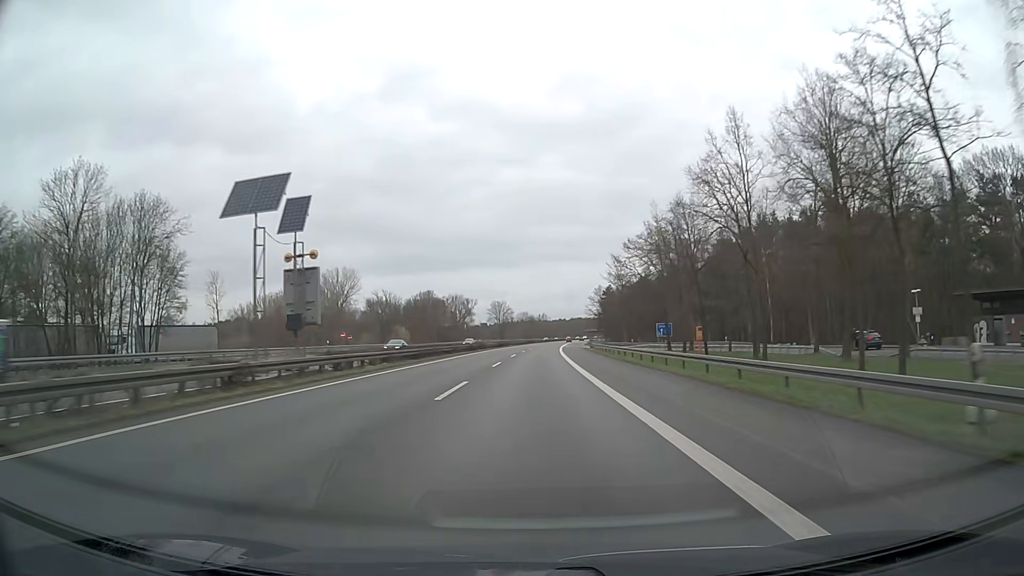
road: motorway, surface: asphalt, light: Day
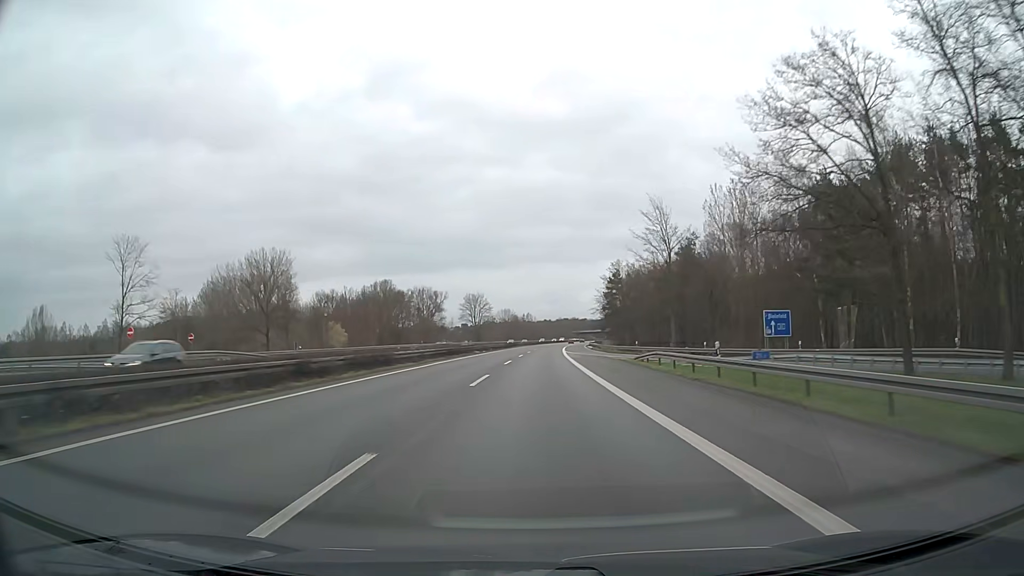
(+0.5, +49.3) m; +1°
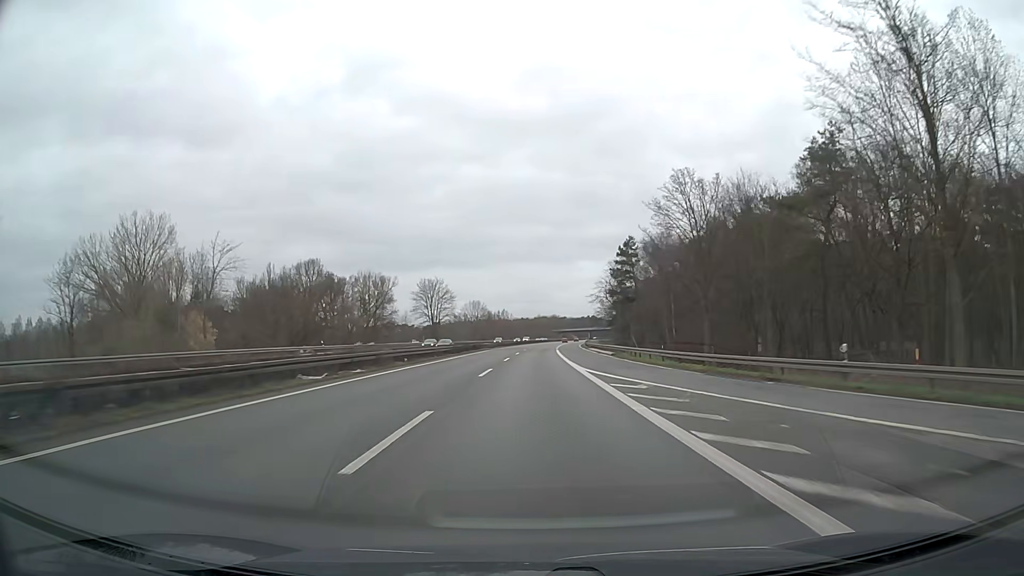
(+0.8, +49.3) m; +2°
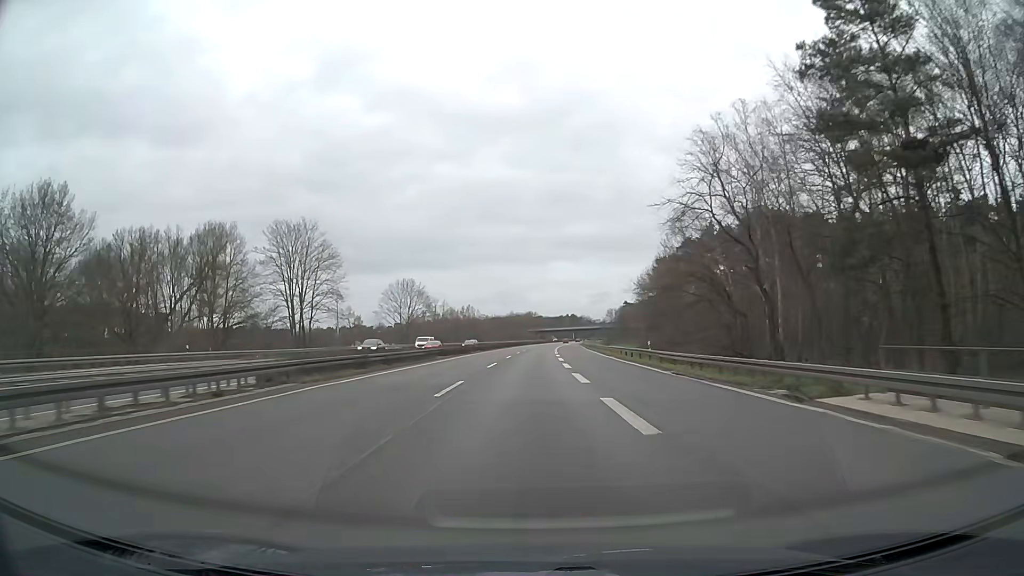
(+1.9, +82.2) m; +2°
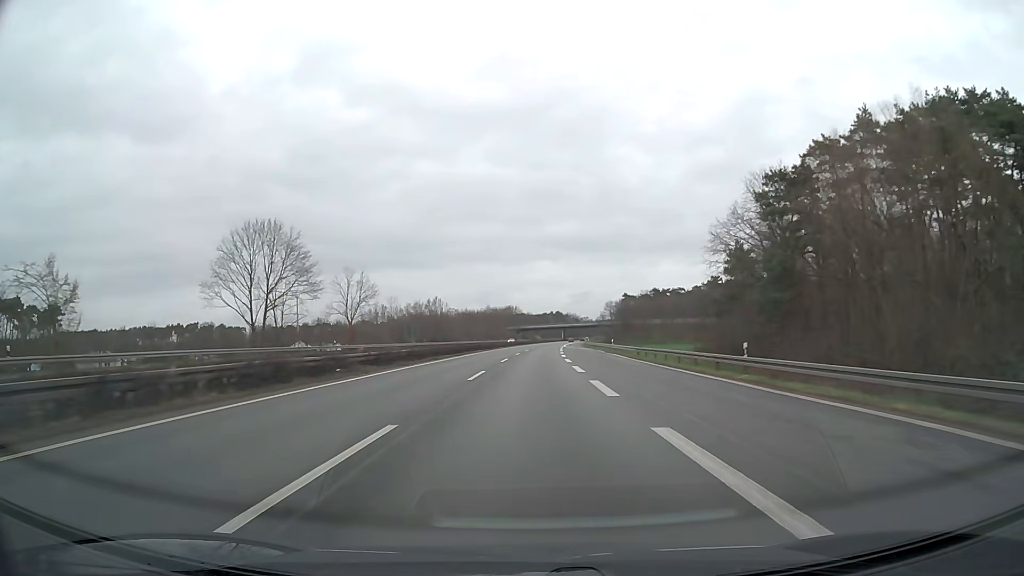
(+0.7, +65.9) m; +2°
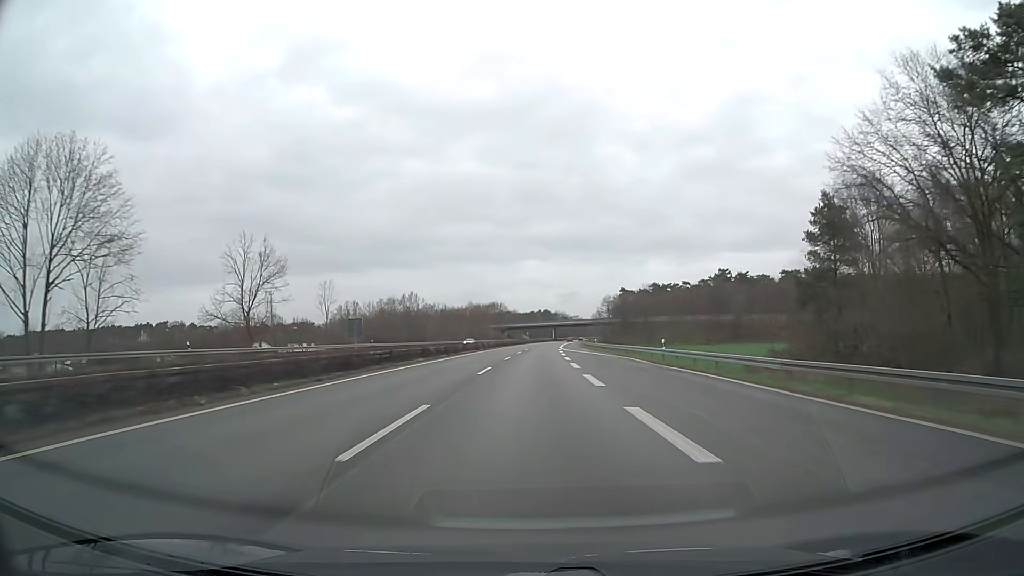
(+0.3, +33.0) m; +1°
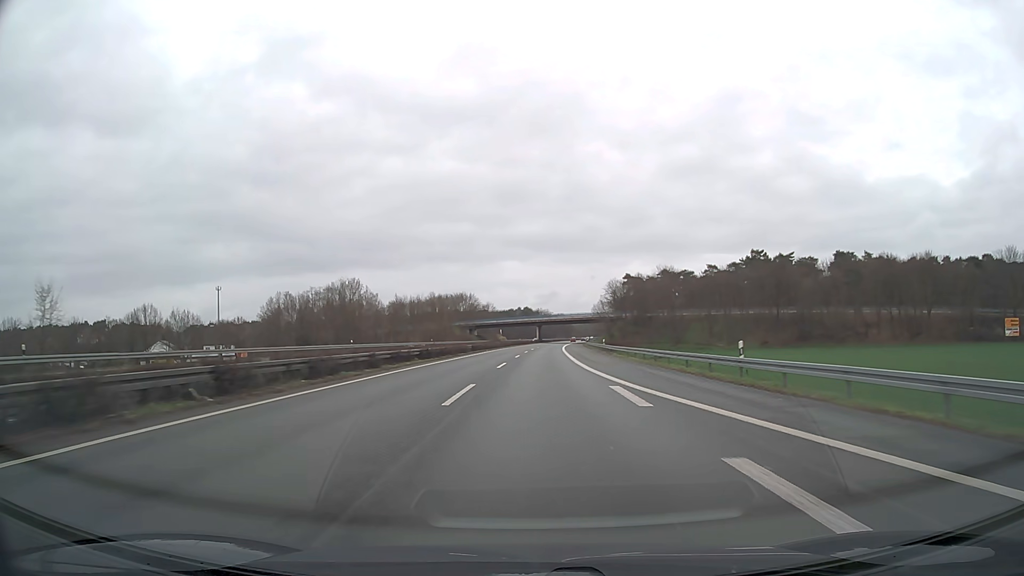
(+1.1, +65.9) m; +2°
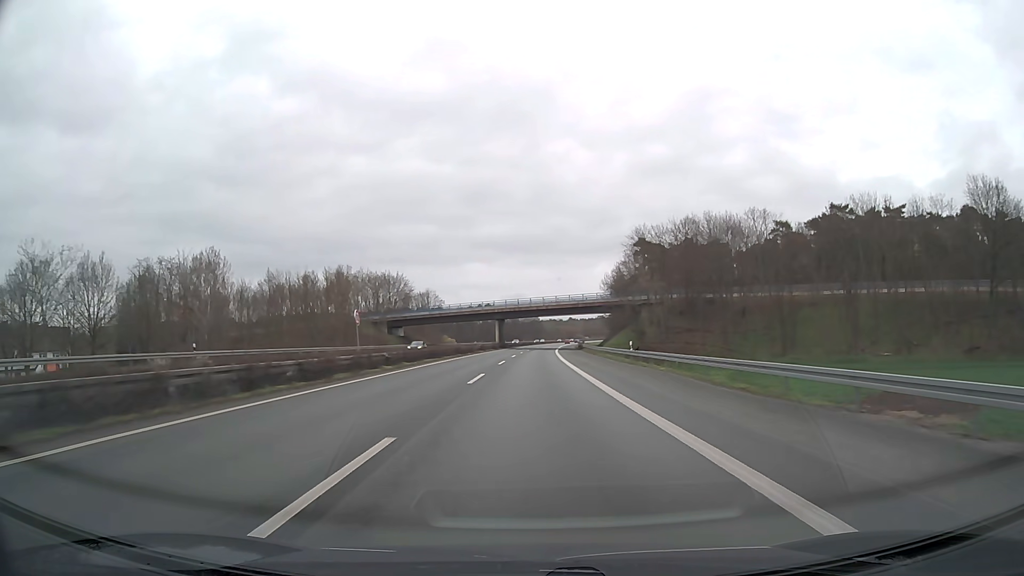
(+2.0, +82.5) m; +3°
(0, +10) (0, +20) (0, +30) (0, +40) (+1, +50) (+1, +60) (+1, +70) (+2, +80) (+2, +90) (+2, +100) m
